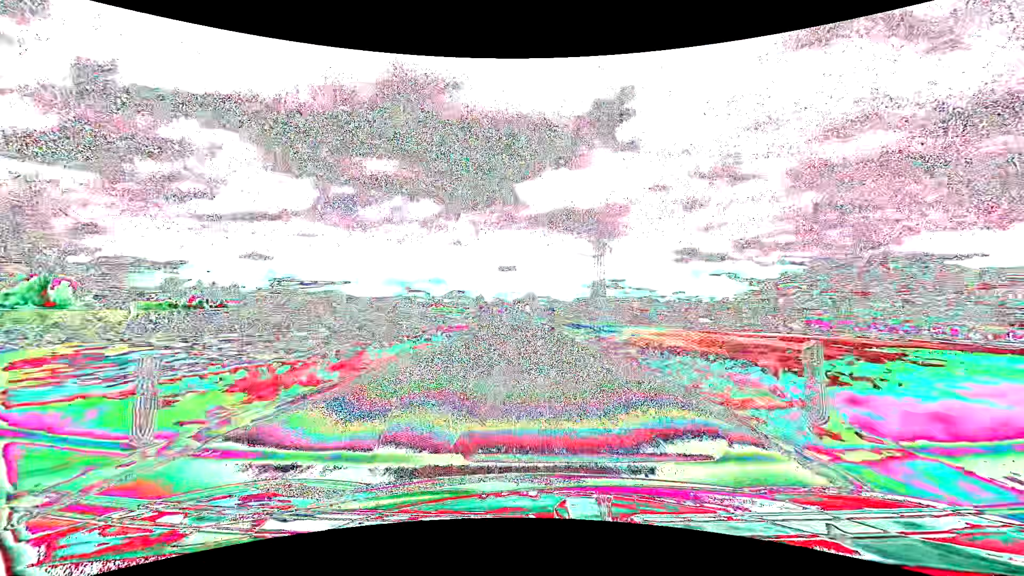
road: tertiary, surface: asphalt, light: Day
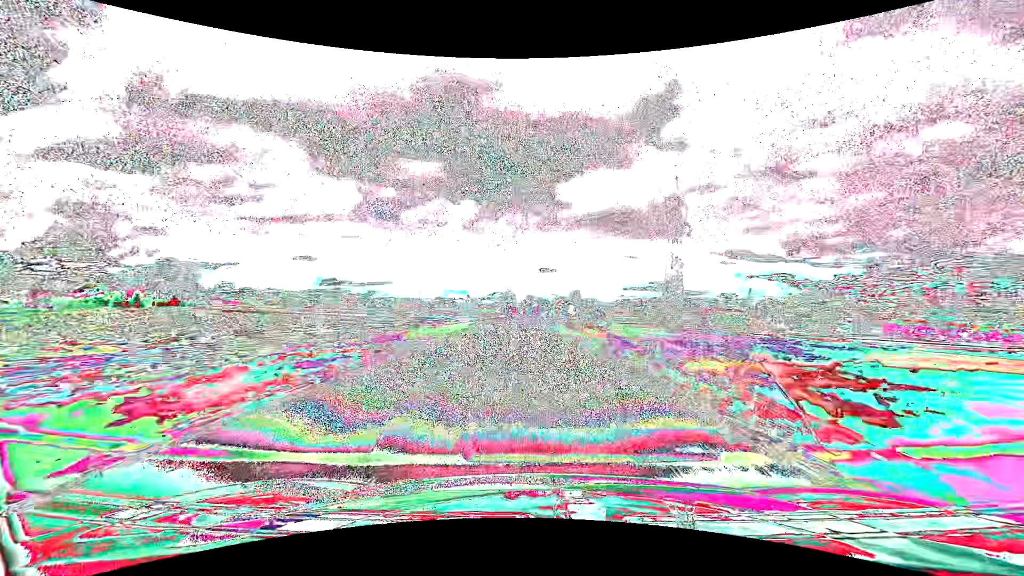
(-1.9, +45.4) m; -5°
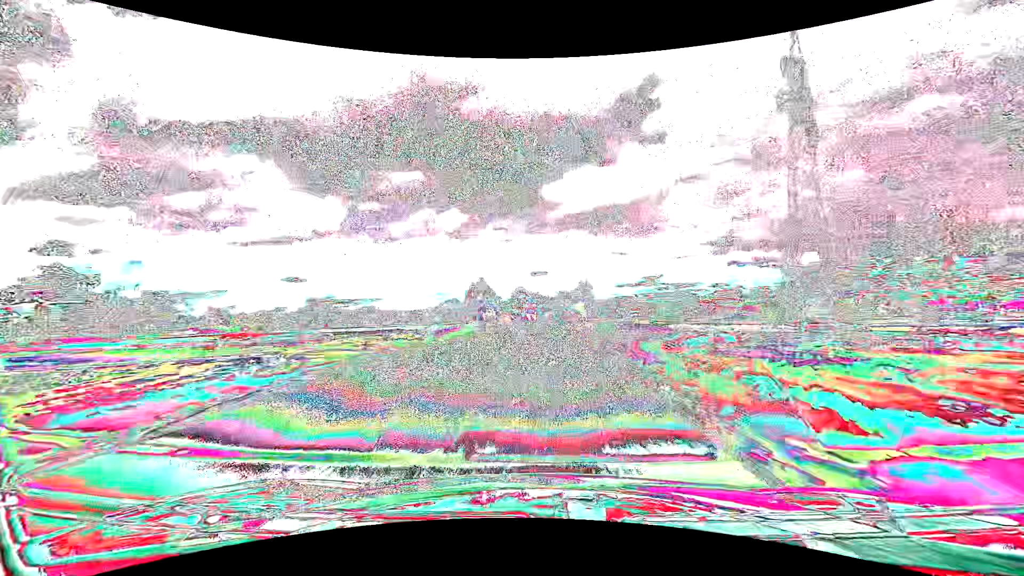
(-0.8, +59.4) m; 0°
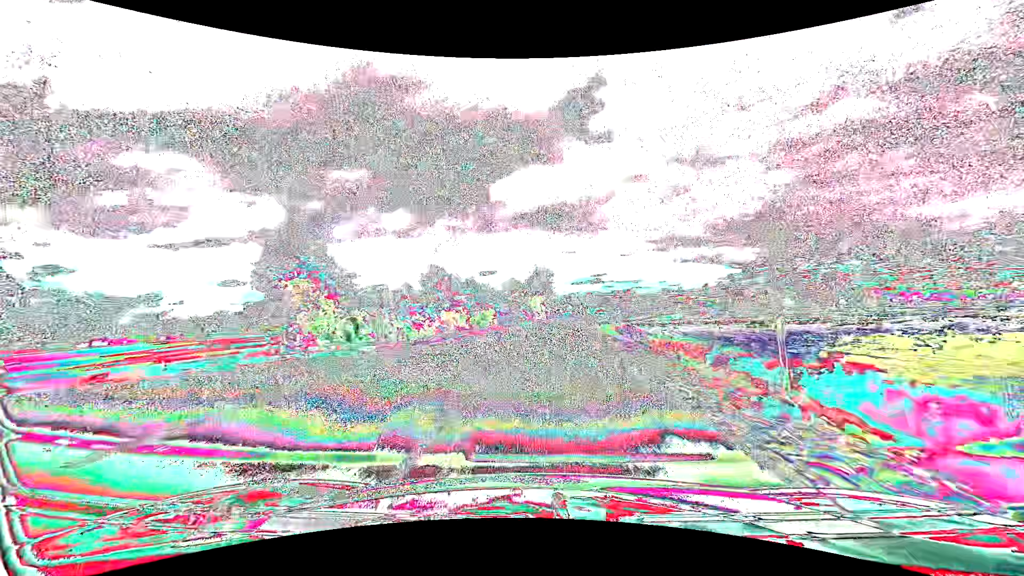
(+1.8, +44.0) m; +5°
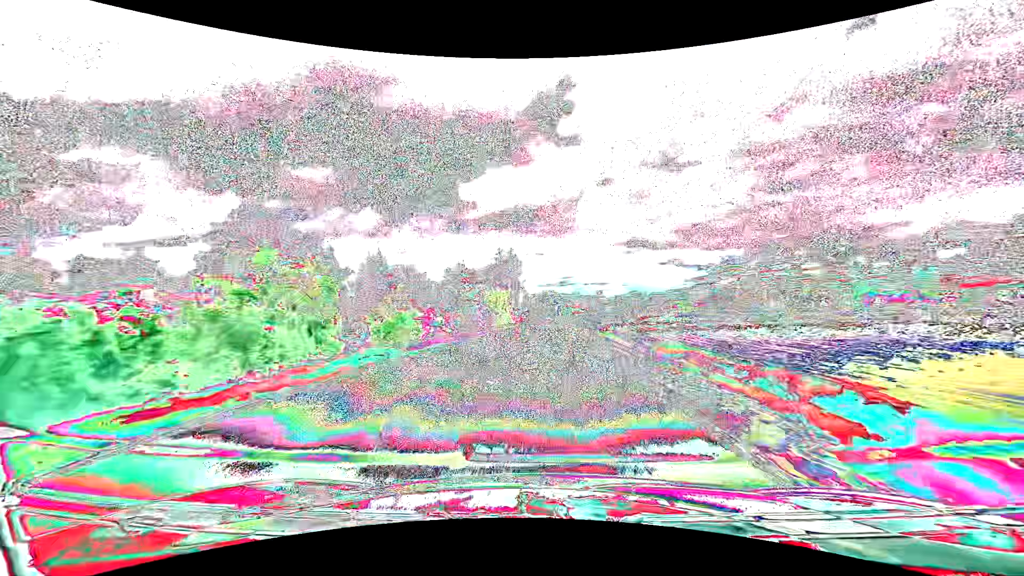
(+0.9, +29.6) m; +4°
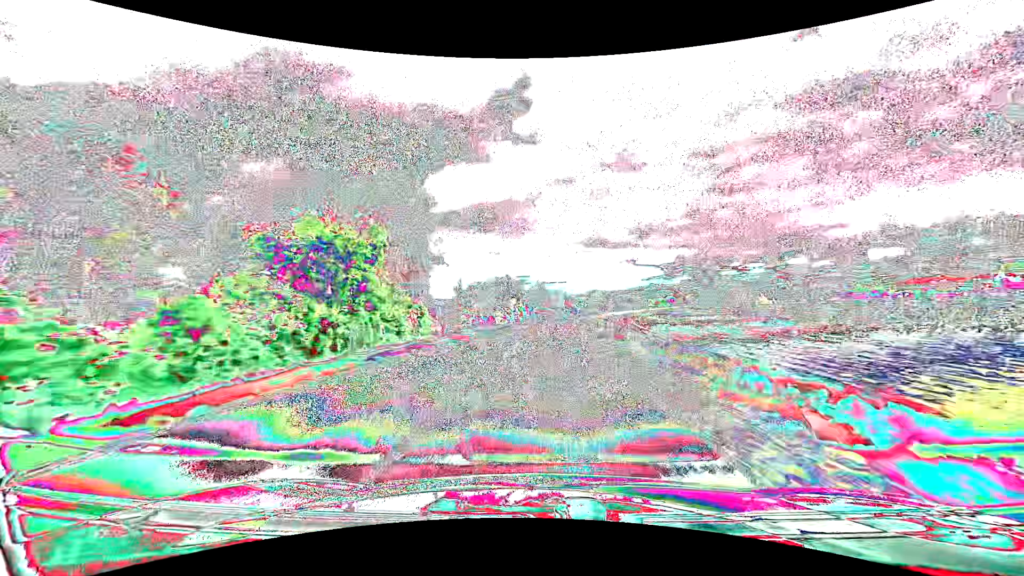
(+1.9, +44.8) m; +5°
